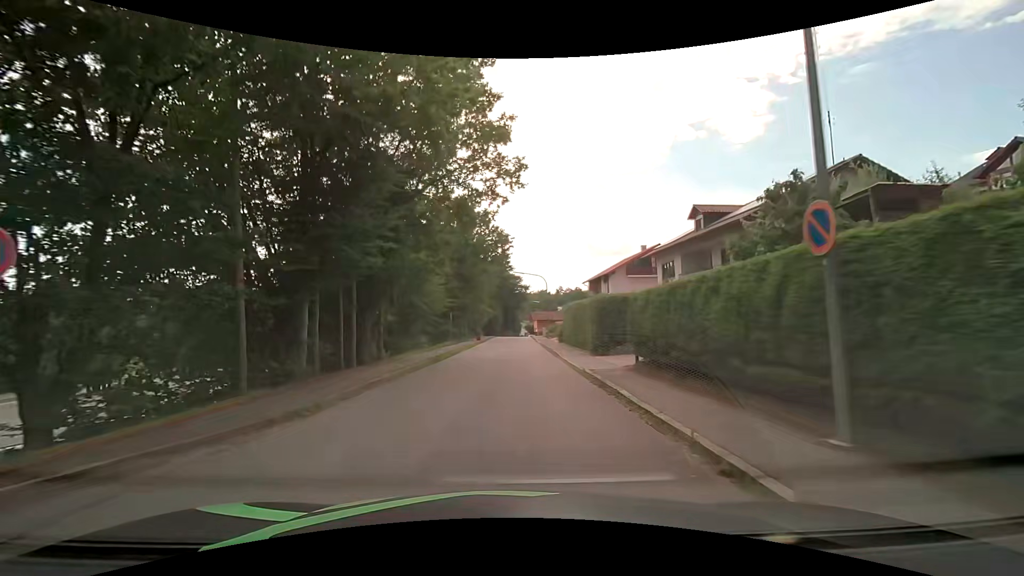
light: Day
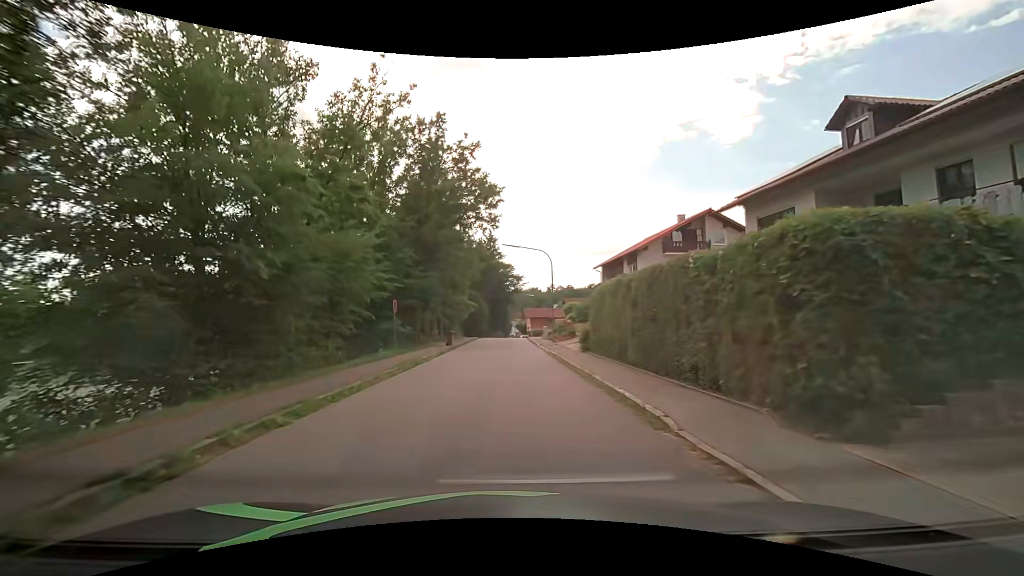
(+0.3, +17.4) m; +1°
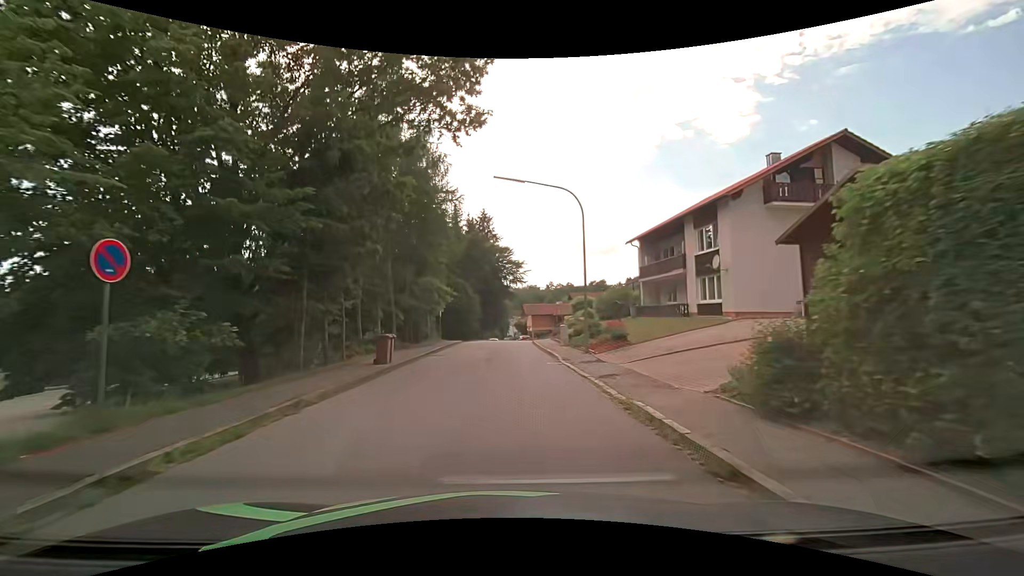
(+0.2, +16.7) m; +1°
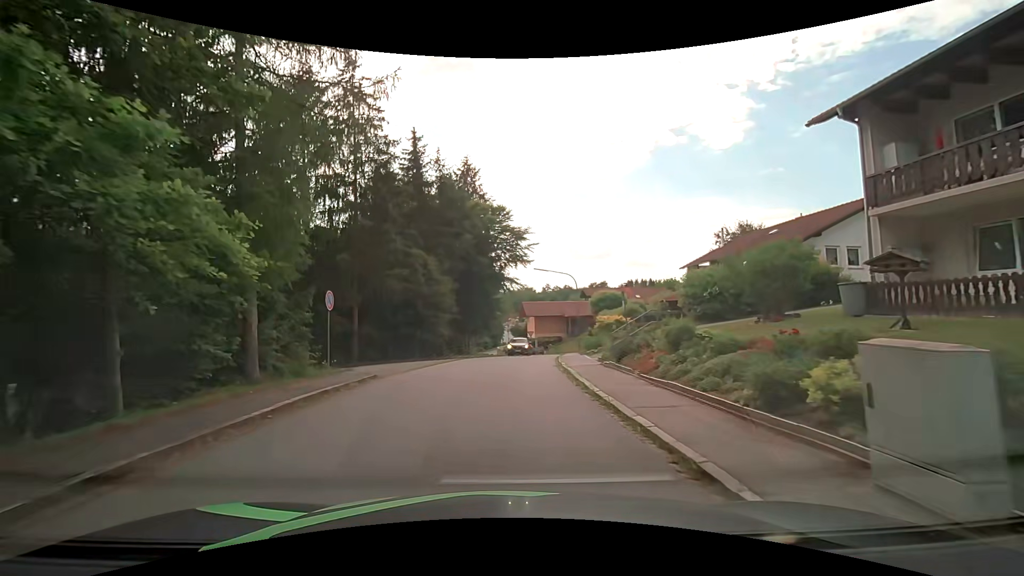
(+0.1, +24.4) m; +1°
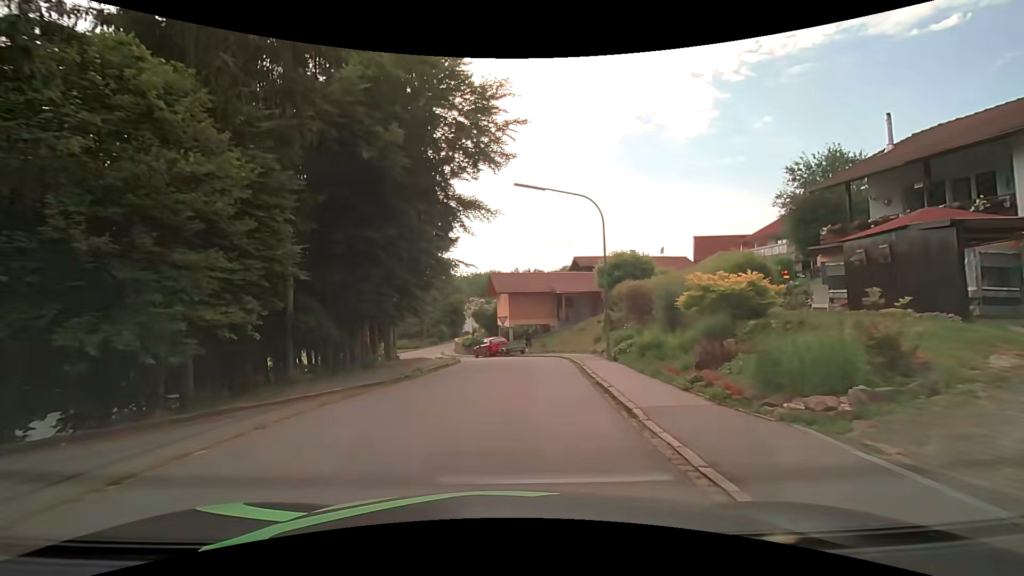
(+0.3, +22.8) m; +3°
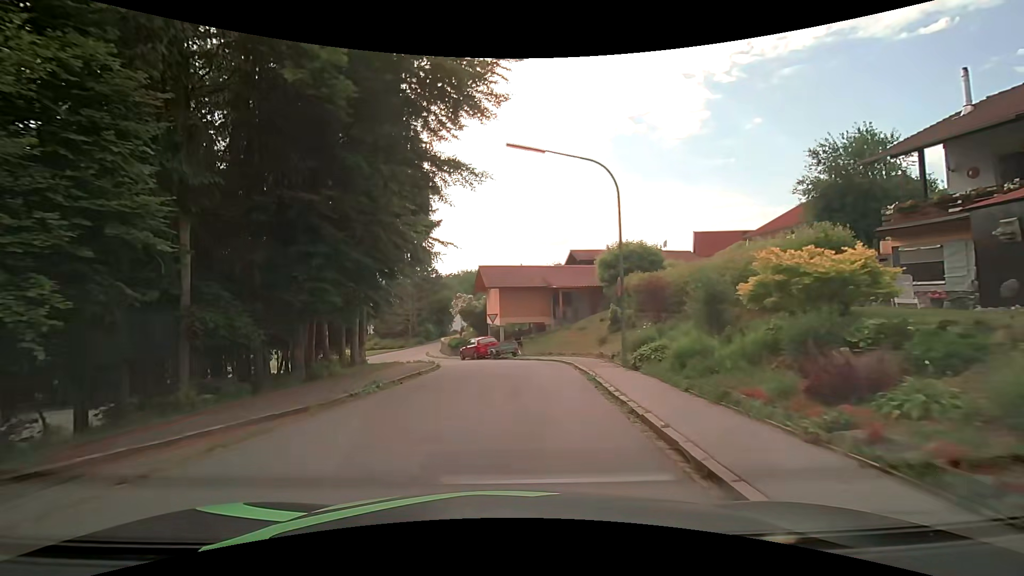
(0.0, +4.4) m; +1°
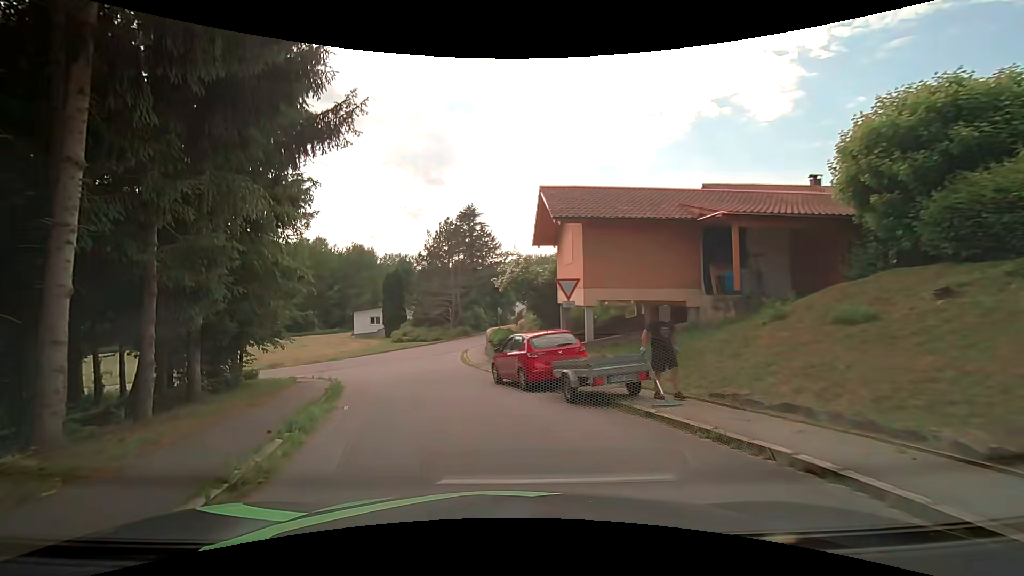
(-0.2, +20.7) m; -9°
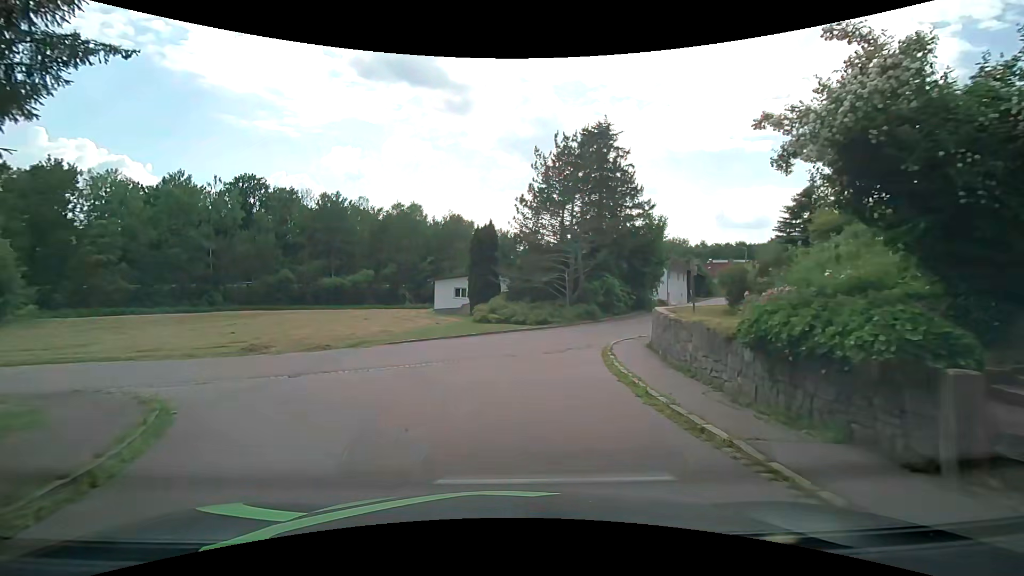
(-2.5, +18.3) m; -11°
